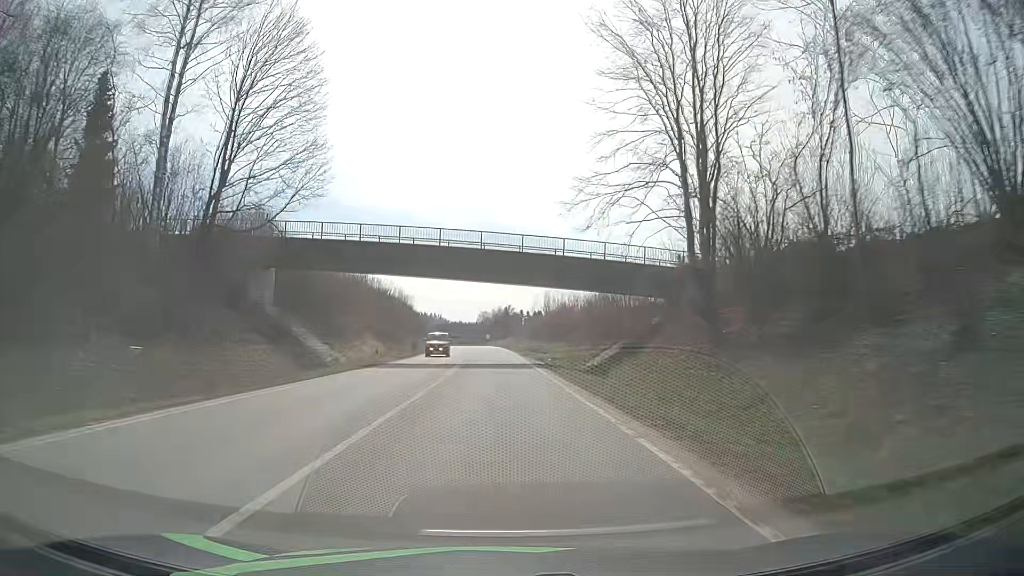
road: primary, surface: asphalt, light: Day
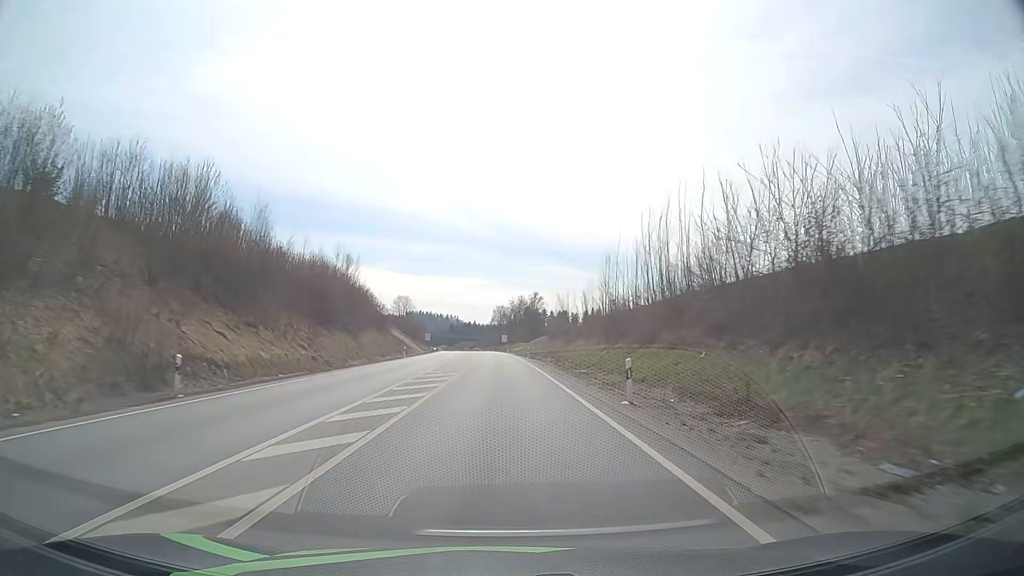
(-1.4, +72.7) m; -2°
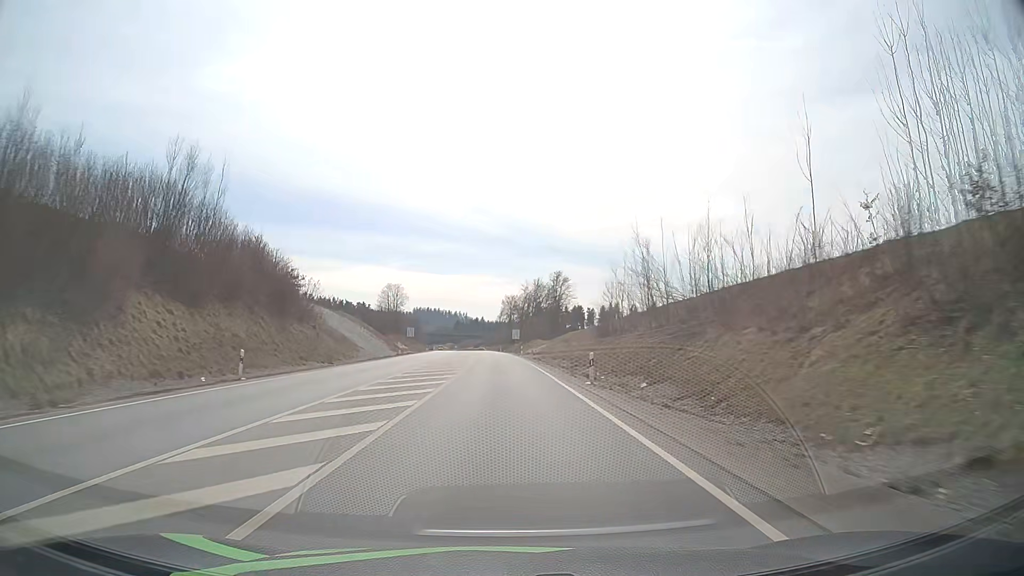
(-0.2, +43.3) m; -1°
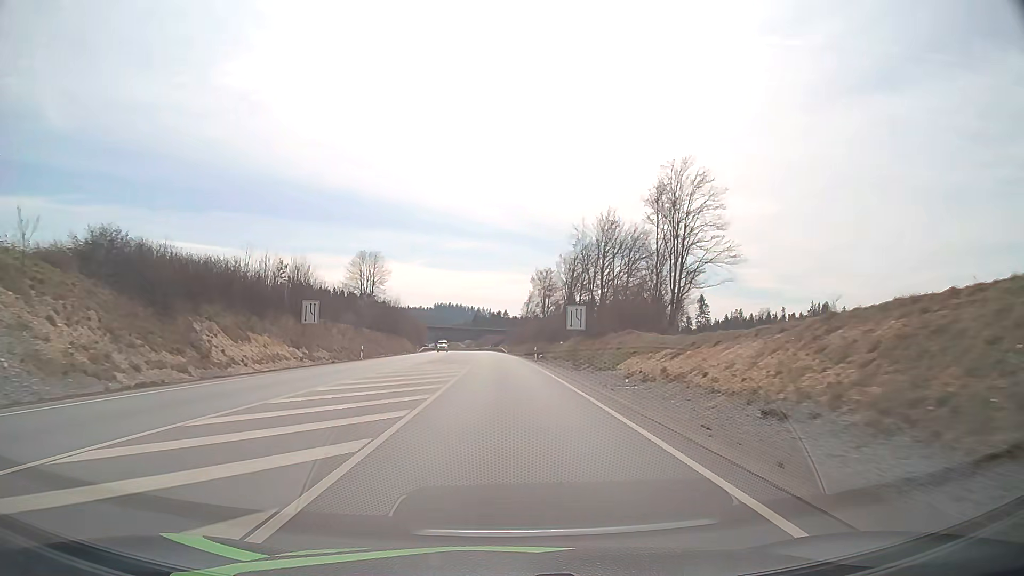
(-1.2, +70.7) m; -2°
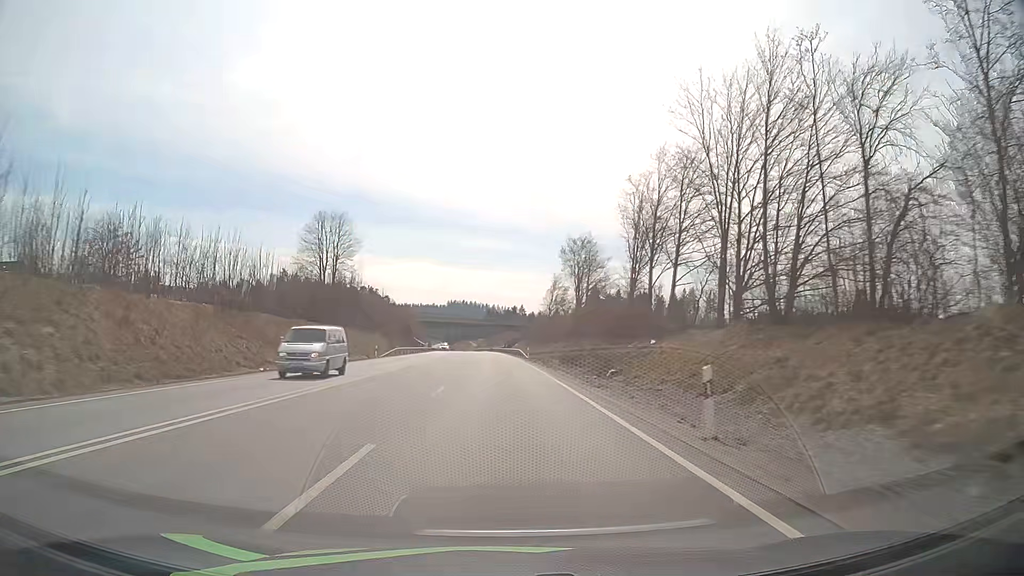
(-0.4, +42.1) m; -1°
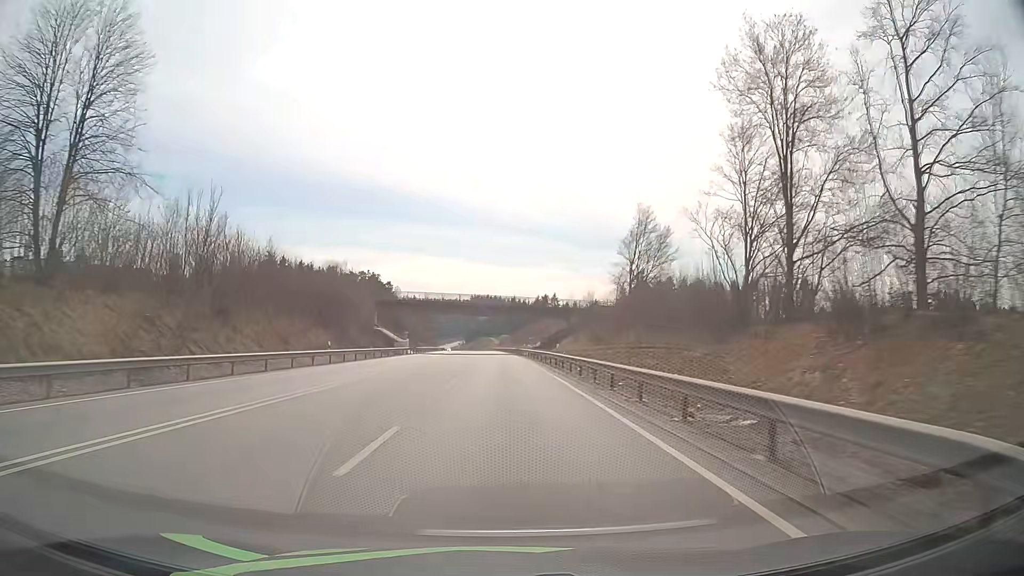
(-1.3, +69.5) m; -2°
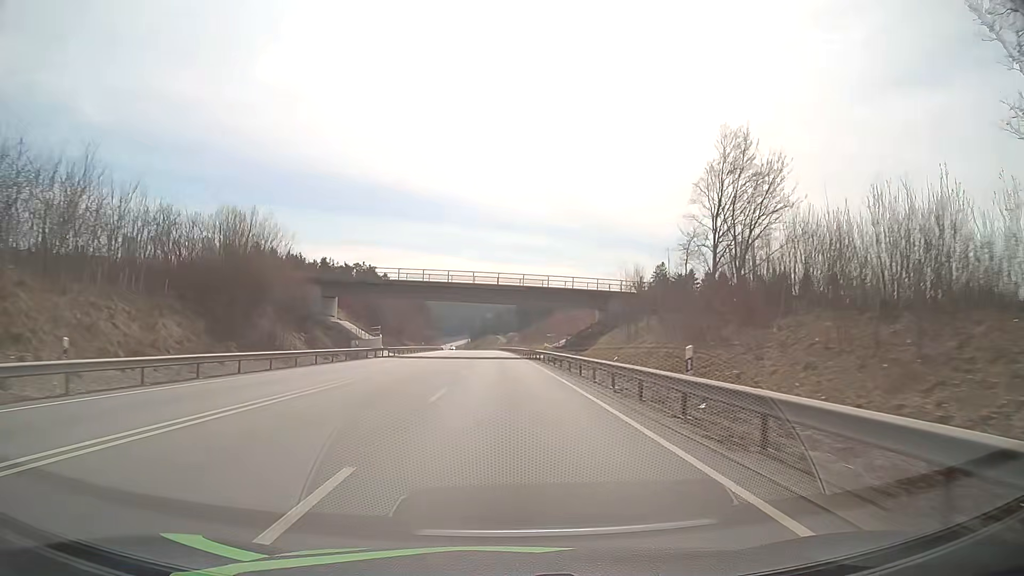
(-0.2, +27.5) m; -1°
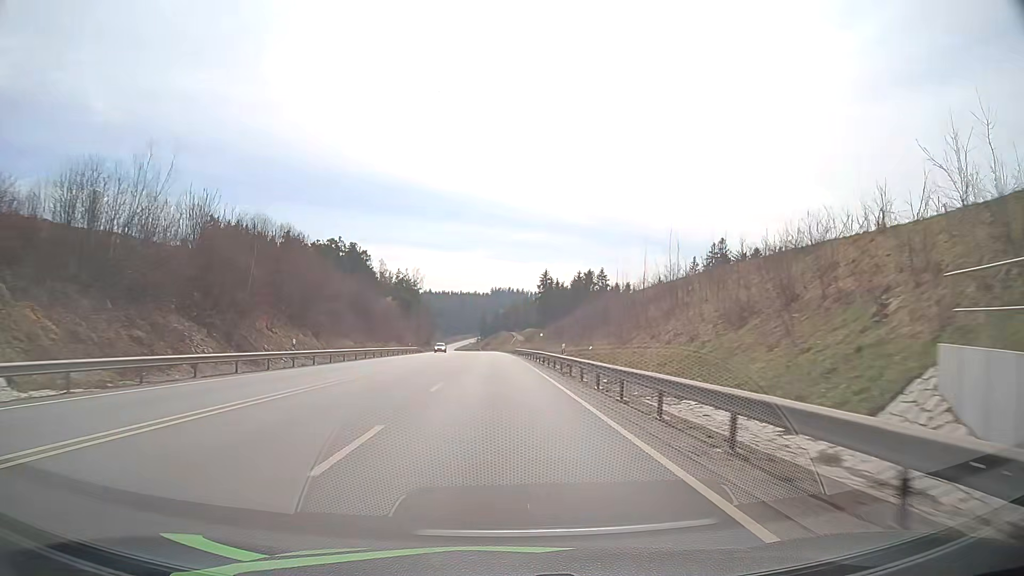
(-0.7, +67.9) m; -2°
(0, +10) (0, +20) (0, +30) (0, +40) (0, +50) (0, +60) (0, +70) (0, +80) (0, +90) (0, +100) m
